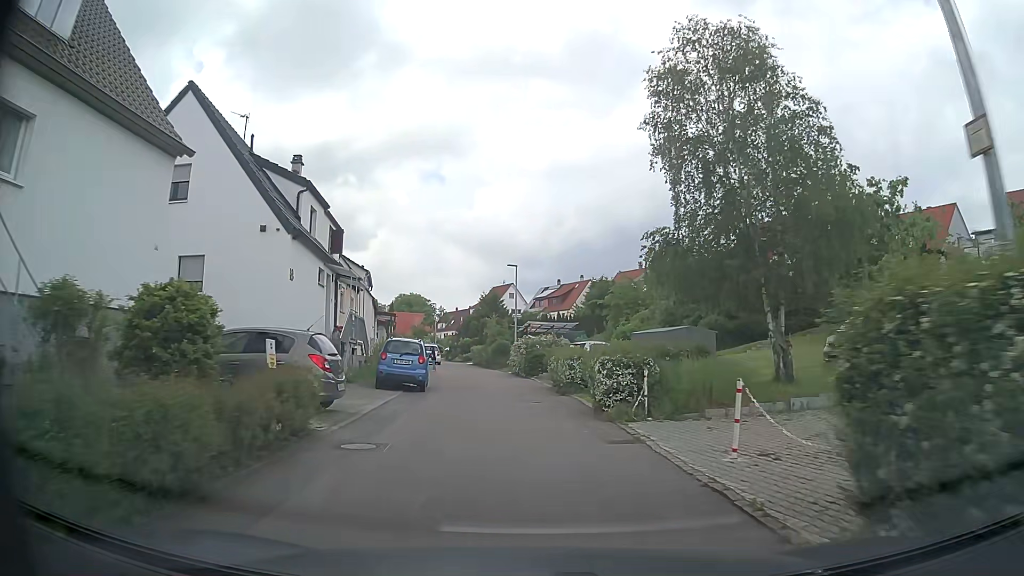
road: residential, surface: asphalt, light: Day
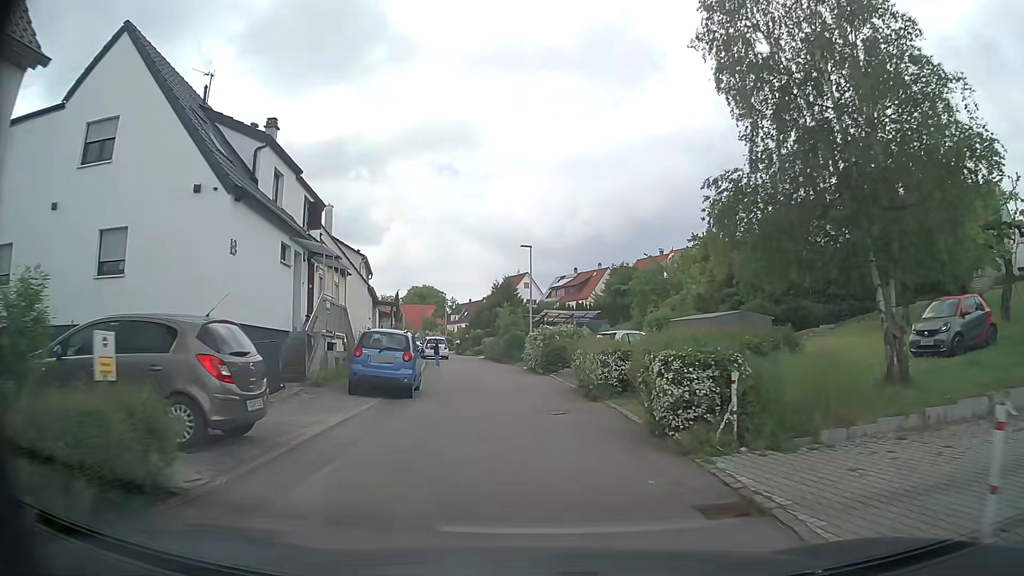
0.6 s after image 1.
(-0.1, +4.6) m; -2°
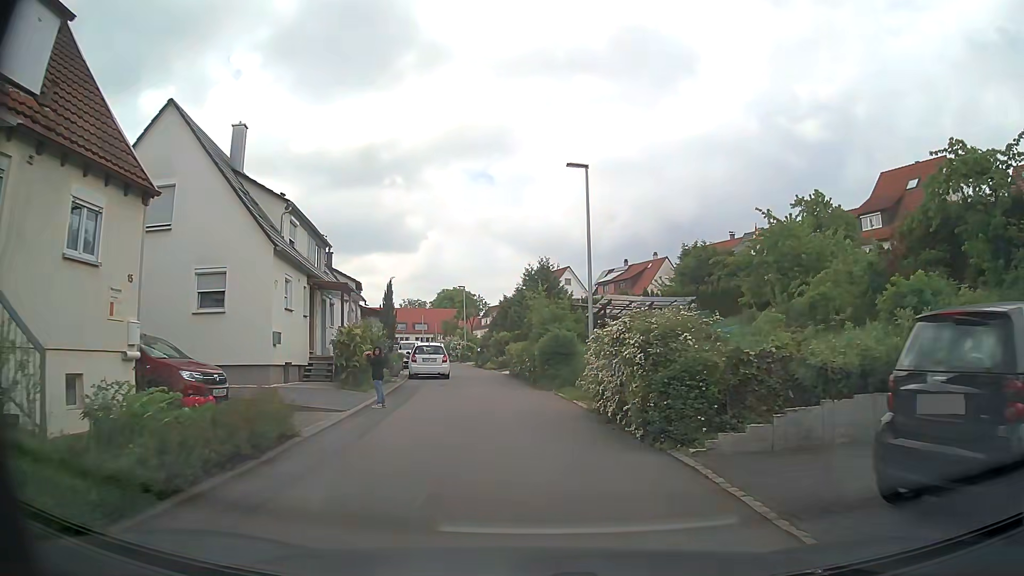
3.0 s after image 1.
(-0.6, +16.8) m; -4°
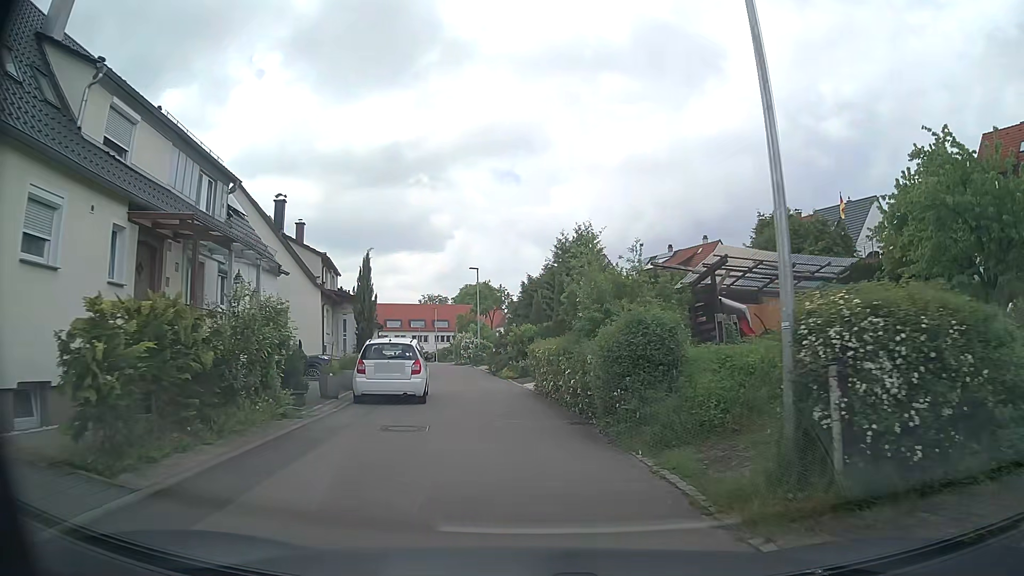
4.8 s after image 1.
(-0.3, +12.1) m; -3°
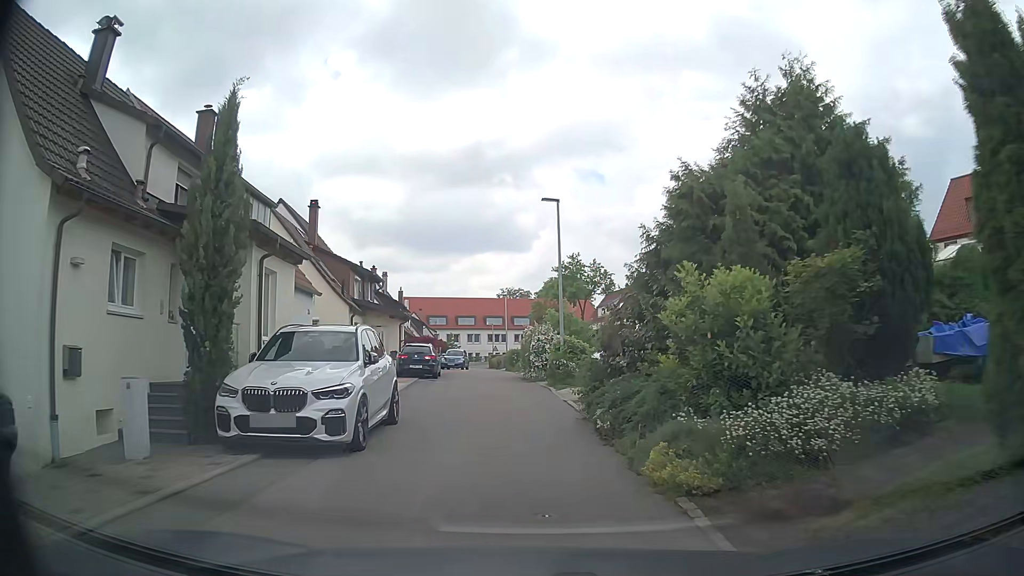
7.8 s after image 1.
(-1.1, +20.2) m; -7°
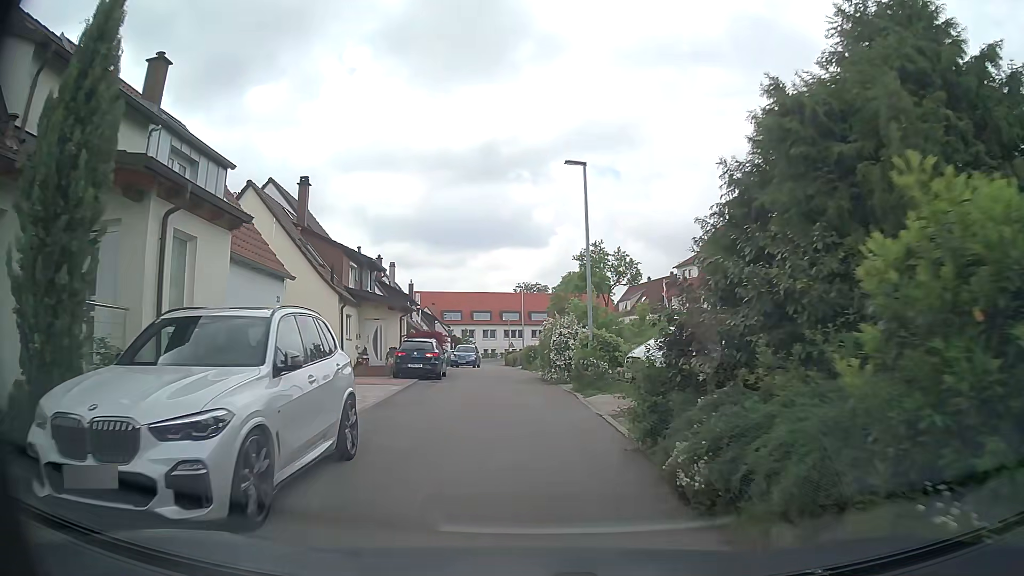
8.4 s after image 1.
(-0.1, +4.1) m; -1°
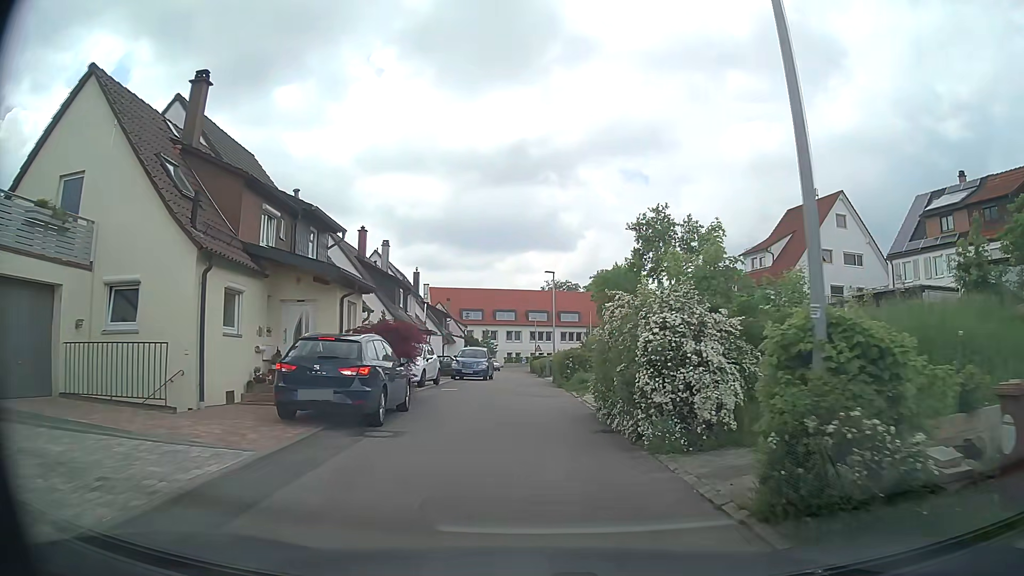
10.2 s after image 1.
(-0.4, +12.8) m; -3°
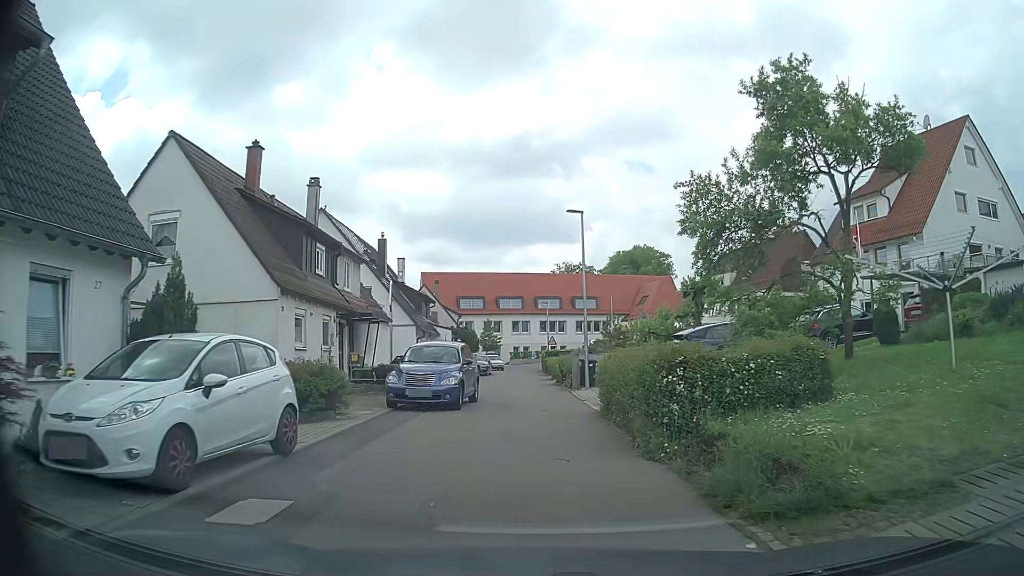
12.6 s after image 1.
(-0.2, +16.1) m; -1°
